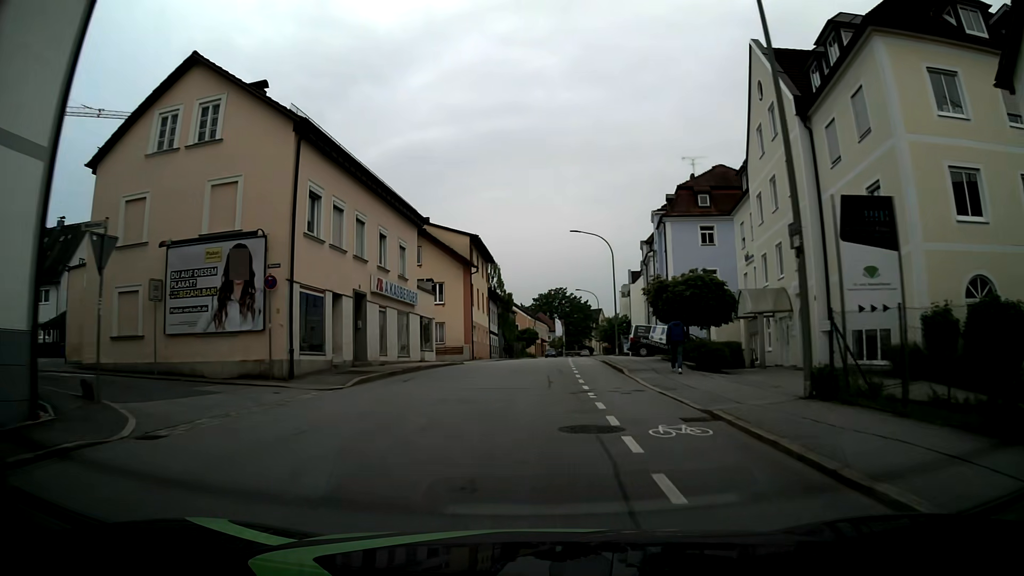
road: tertiary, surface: asphalt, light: Day
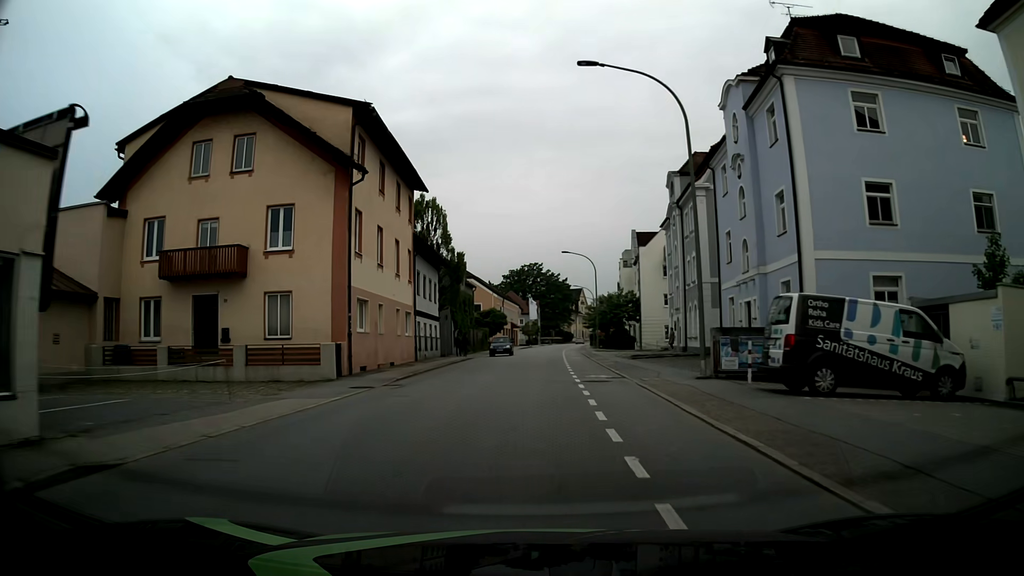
(+0.9, +29.1) m; +3°
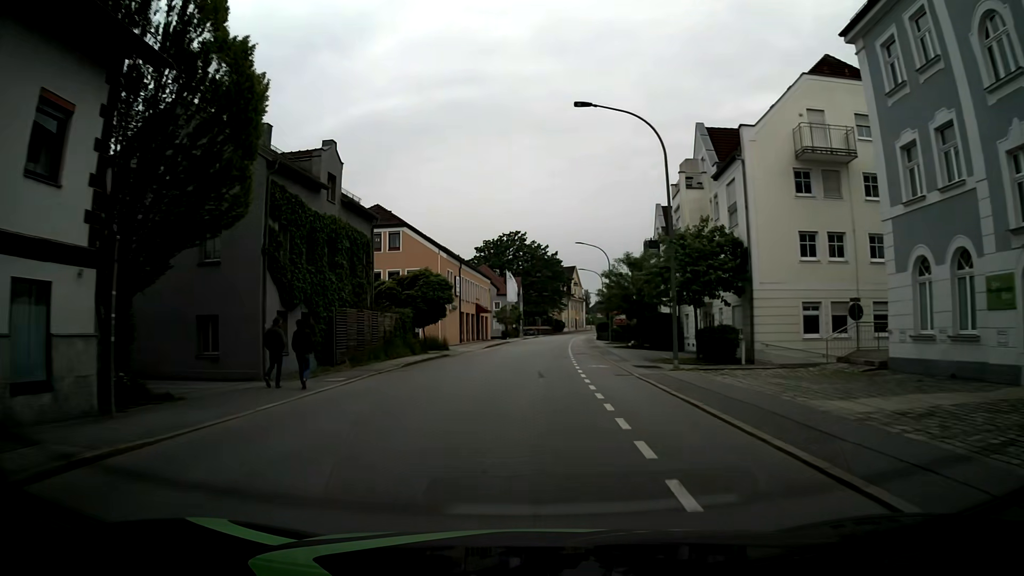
(+0.5, +37.5) m; +2°
(0, +10) (0, +20) (0, +30) (0, +40) (+1, +50) (+1, +60) (+2, +70) (+2, +80) (+3, +90) (+4, +100) m
